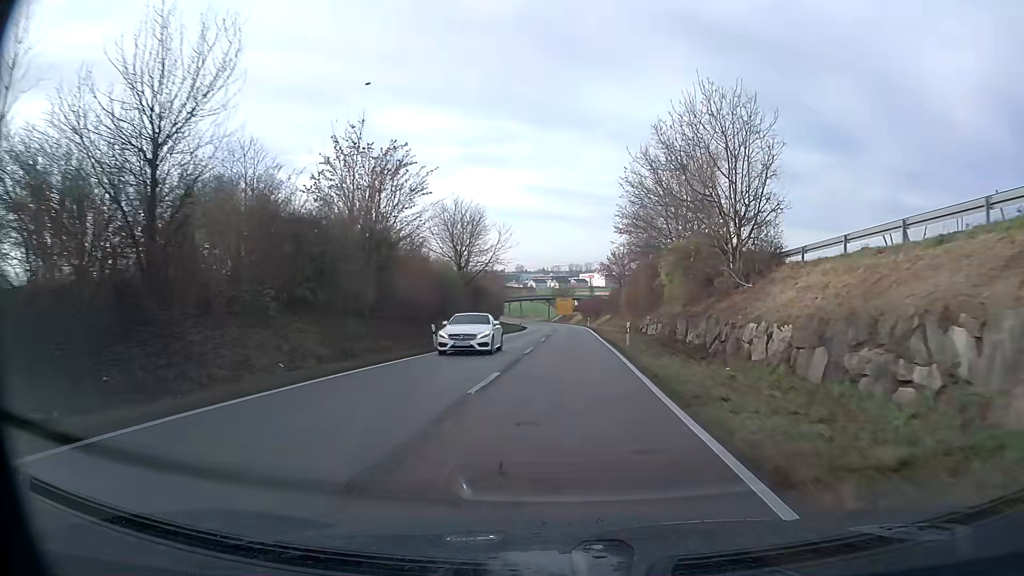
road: residential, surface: asphalt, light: Day
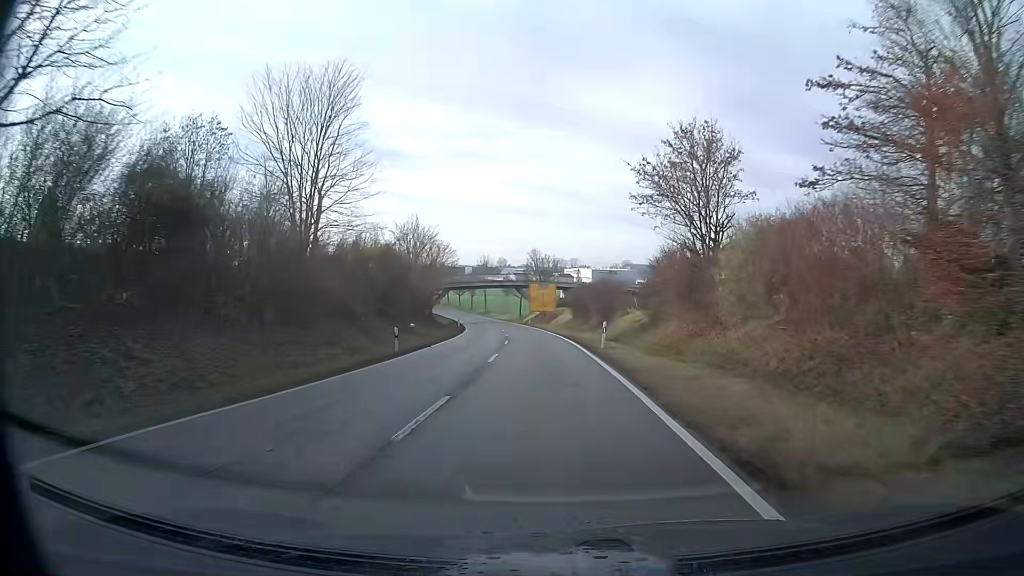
(+0.9, +52.3) m; 0°
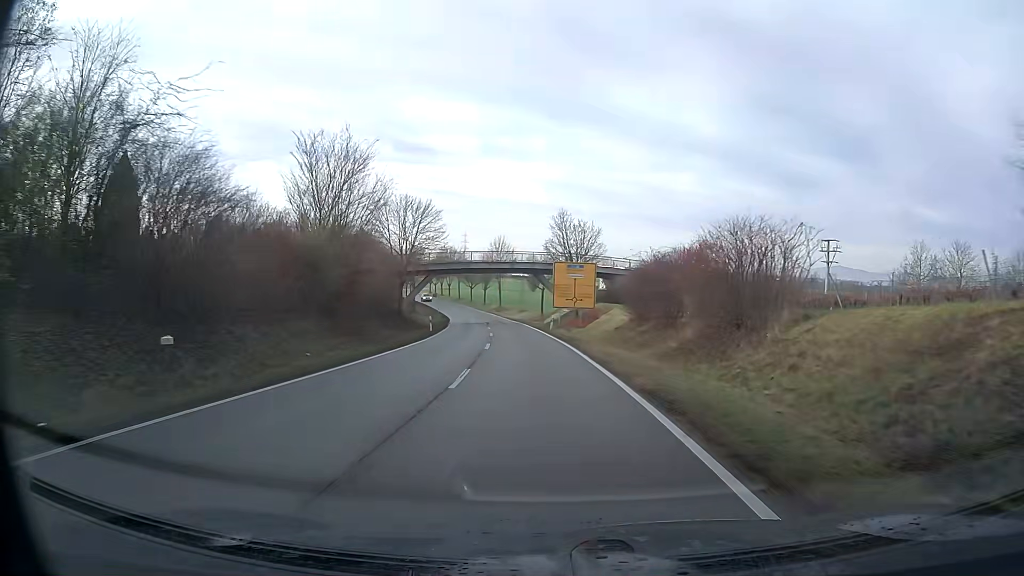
(-0.6, +31.3) m; -2°
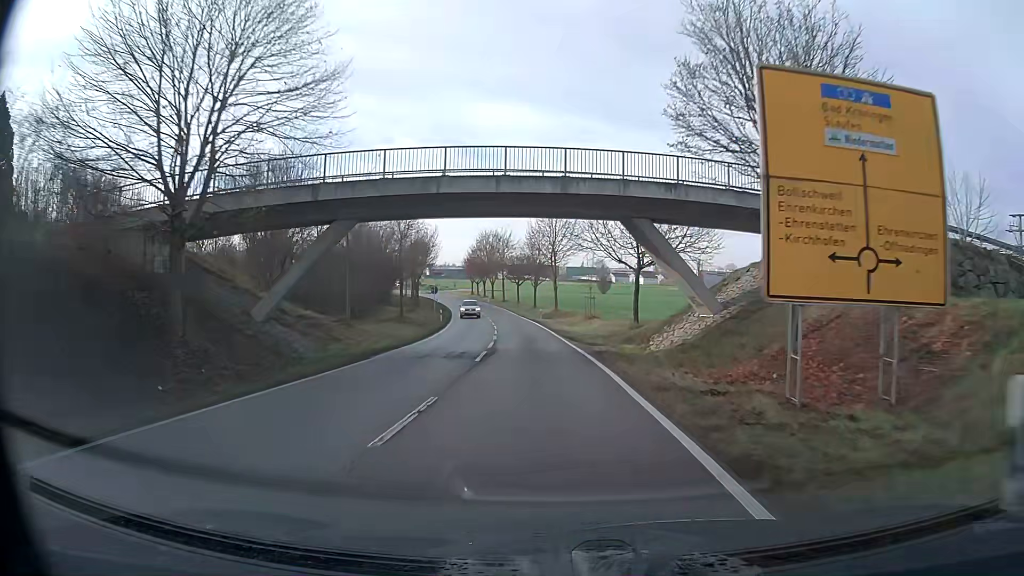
(-2.0, +41.7) m; -6°
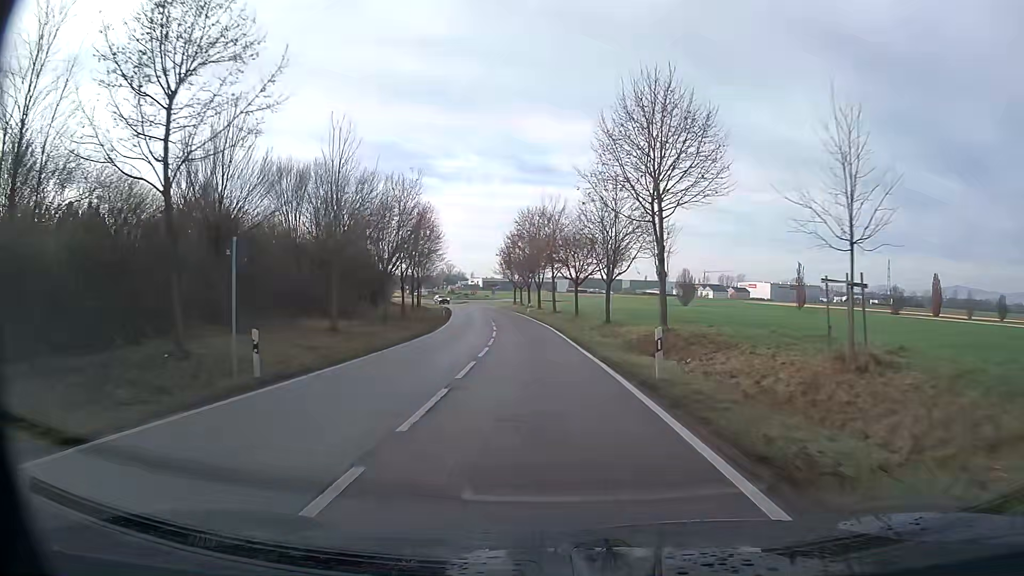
(-2.2, +40.1) m; -5°
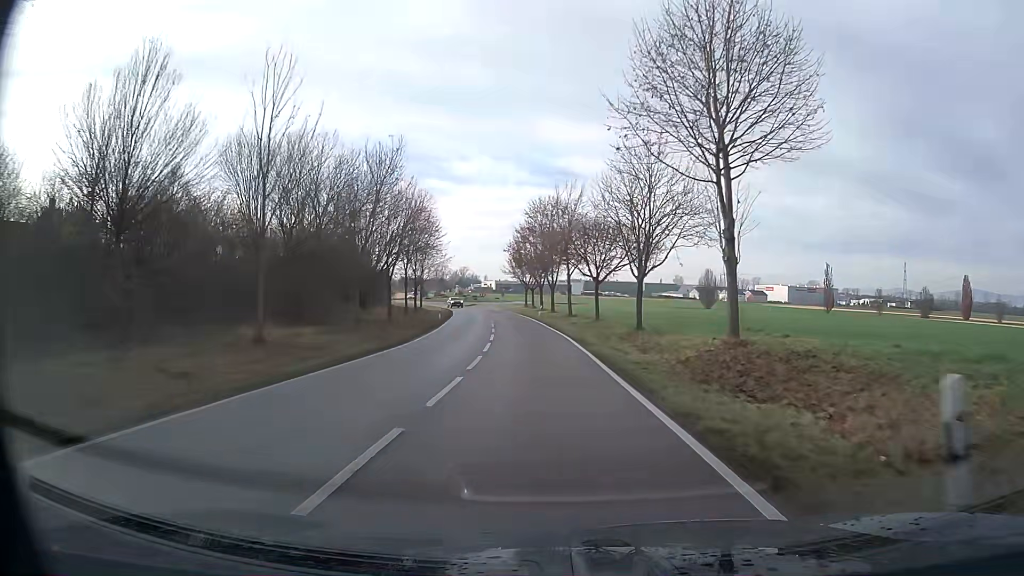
(-0.1, +9.6) m; -1°
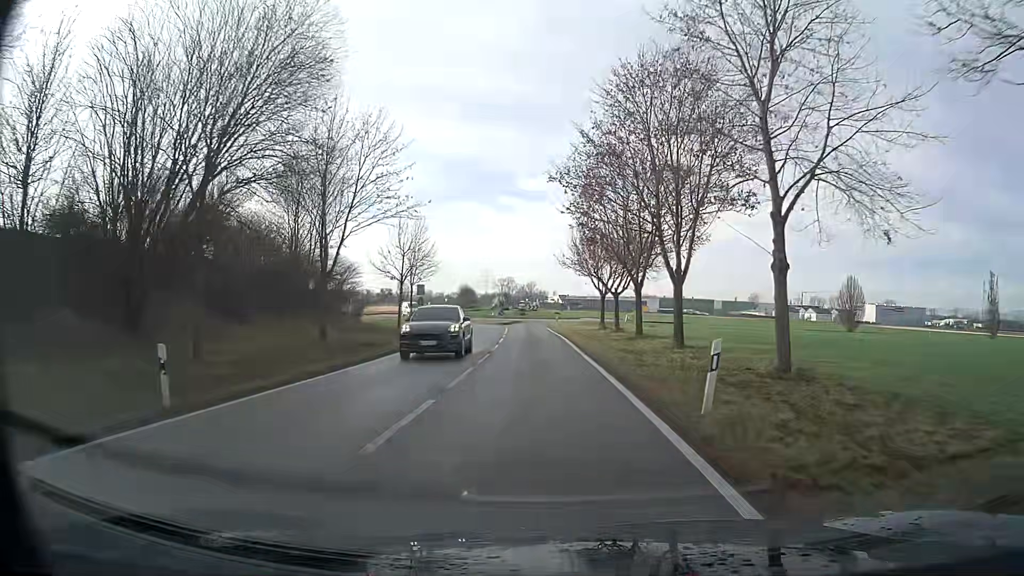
(-2.3, +44.1) m; -6°
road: primary
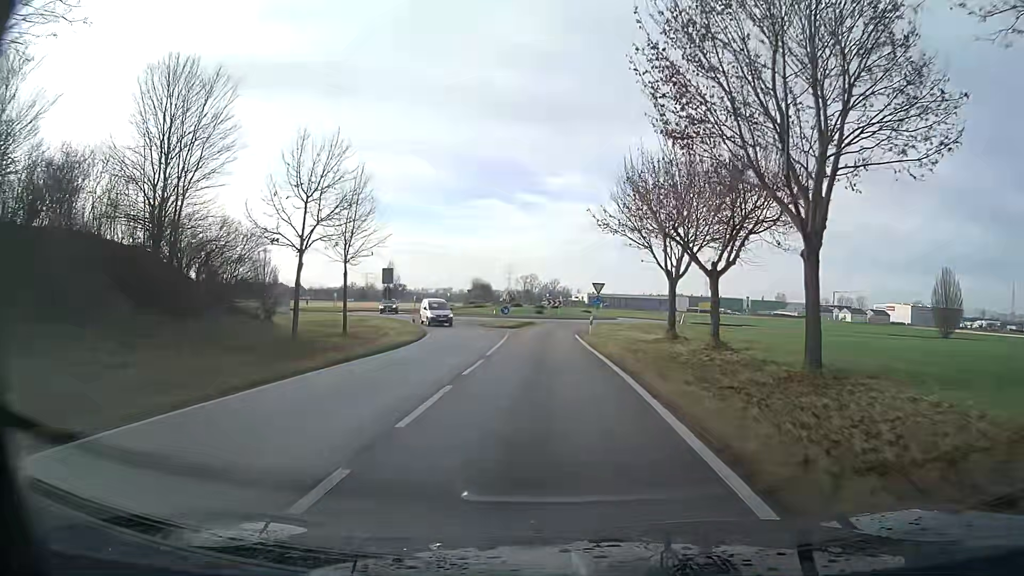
(-0.3, +22.7) m; -2°
(0, +10) (0, +20) (0, +30) (0, +40) (+1, +50) (+5, +59) (+9, +68) (+6, +78) (-2, +82) (-12, +81) m
